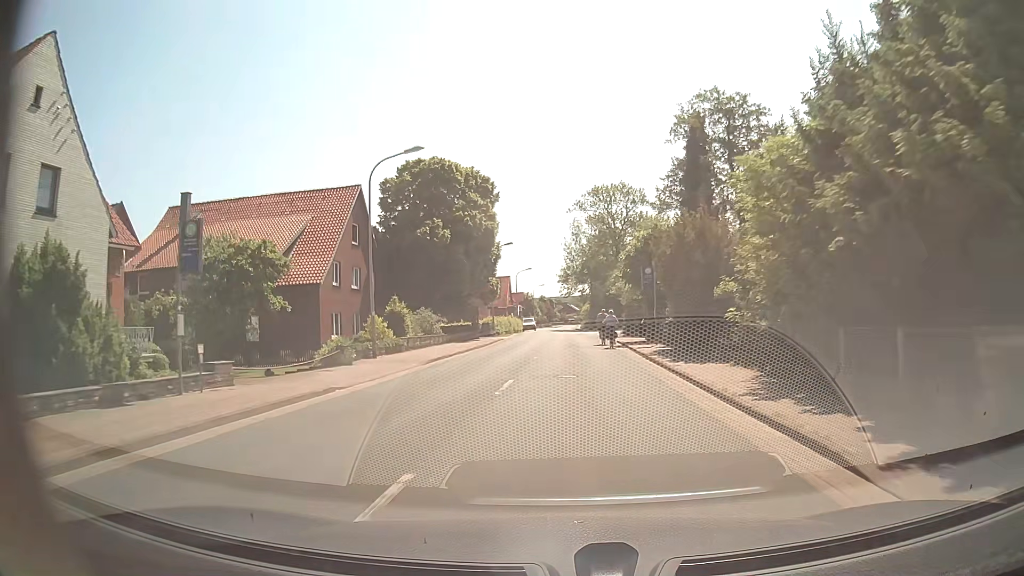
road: secondary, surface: asphalt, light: Day
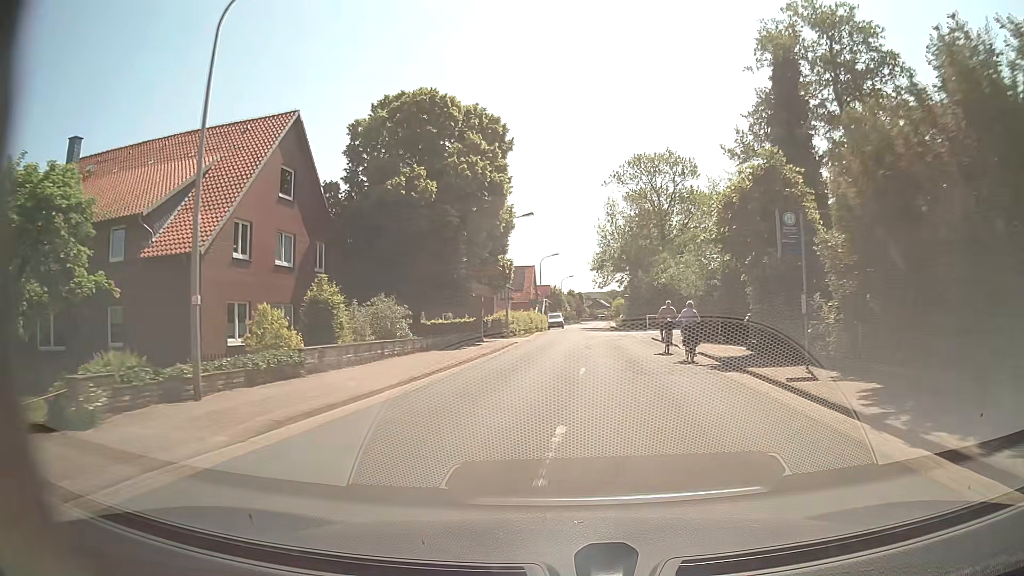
(-0.4, +15.8) m; -3°
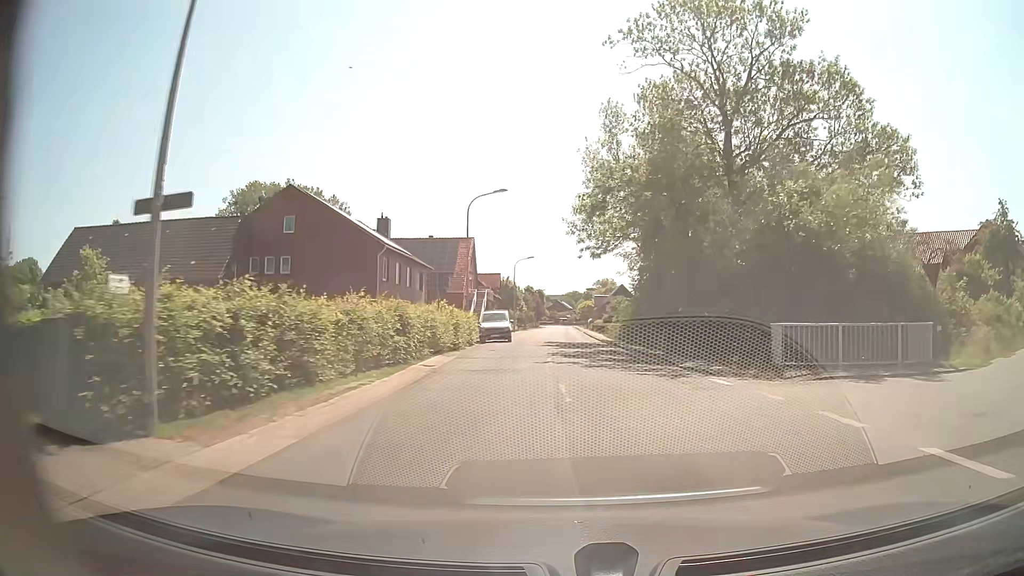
(+1.1, +40.0) m; +4°
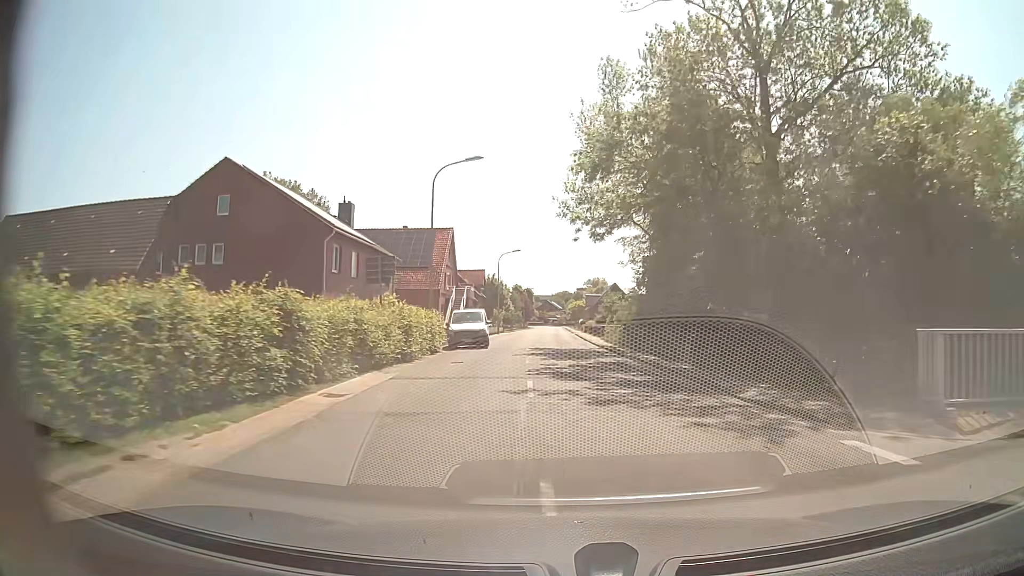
(0.0, +8.1) m; +1°
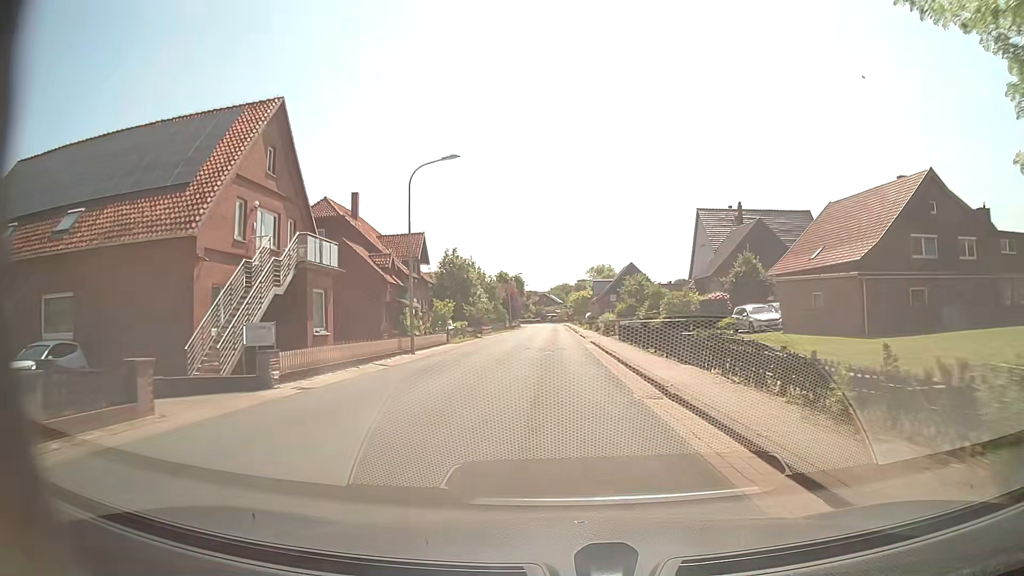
(+0.5, +40.4) m; +1°
(0, +10) (0, +20) (0, +30) (0, +40) (0, +50) (0, +60) (0, +70) (-1, +80) (-1, +90) (-1, +100) m
